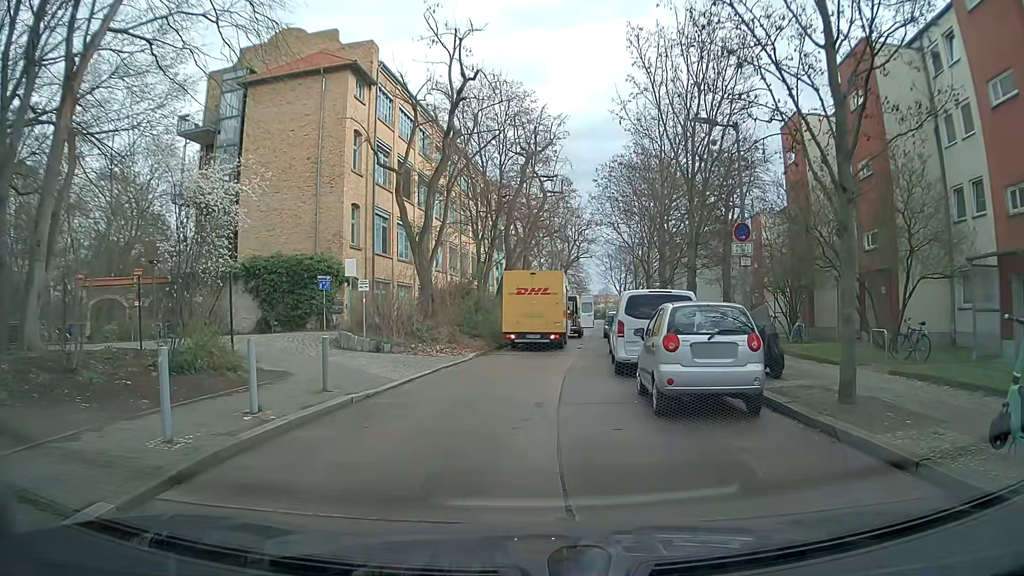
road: residential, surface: asphalt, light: Day
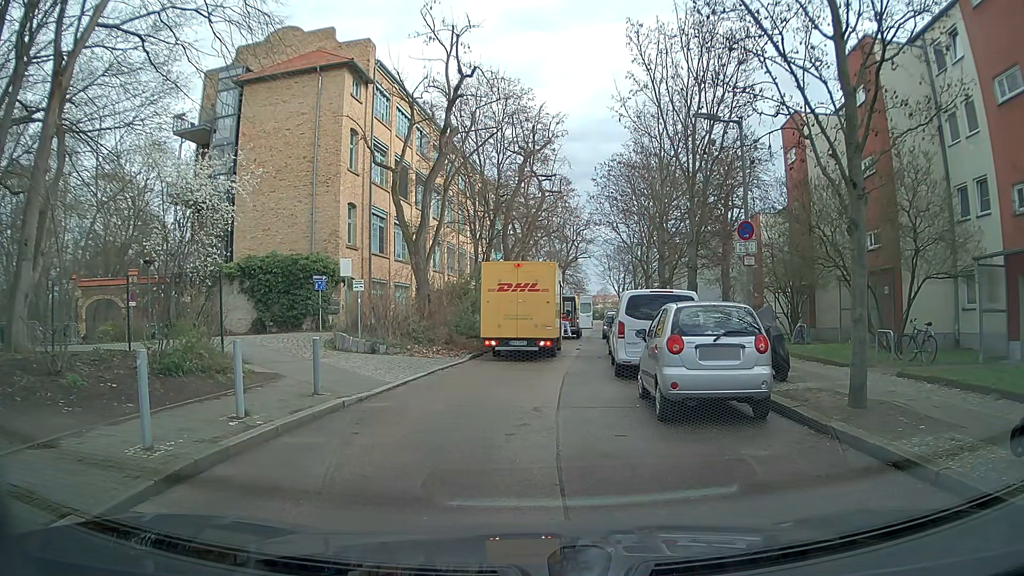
(0.0, +0.4) m; 0°
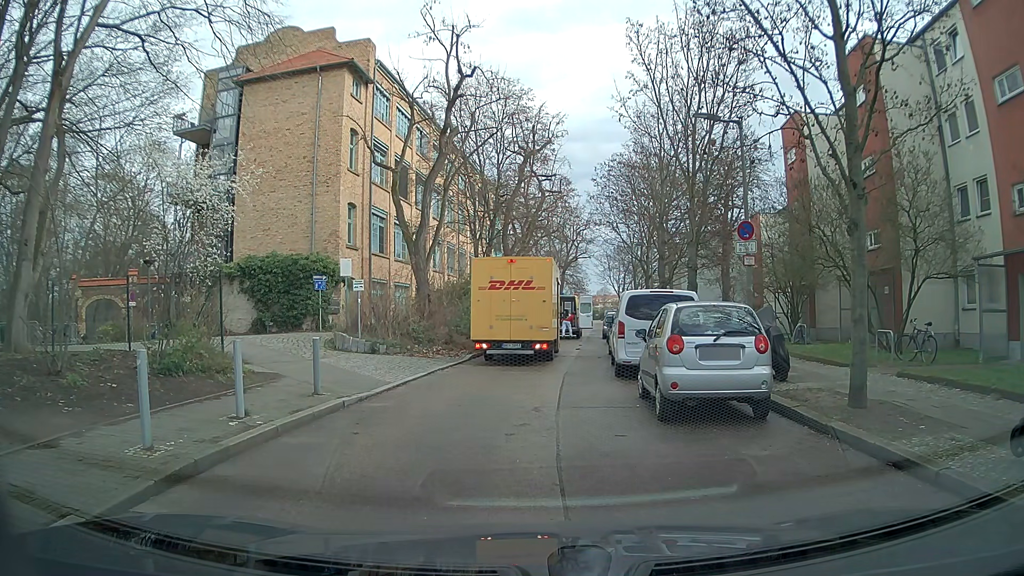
(0.0, 0.0) m; 0°
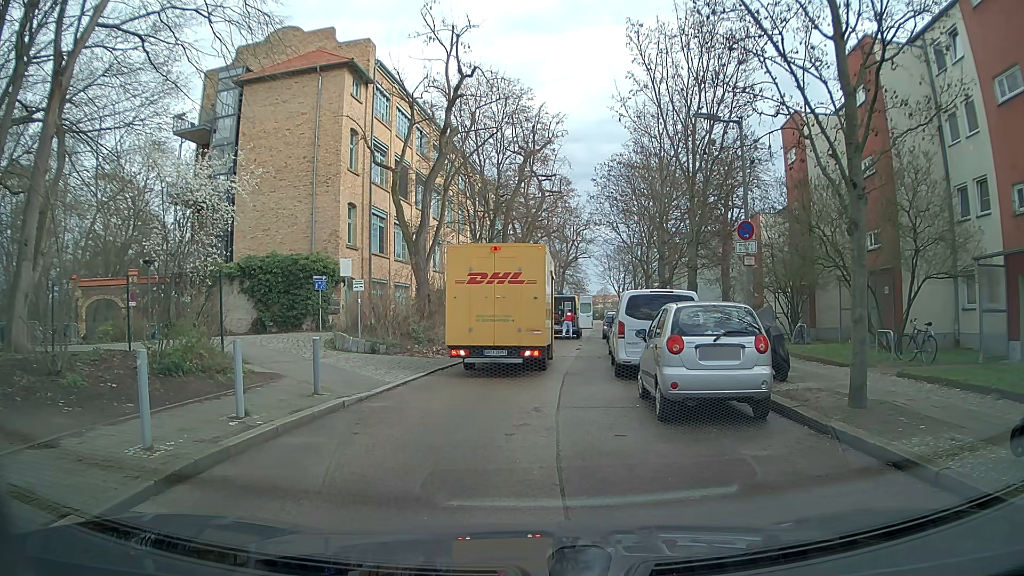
(0.0, 0.0) m; 0°
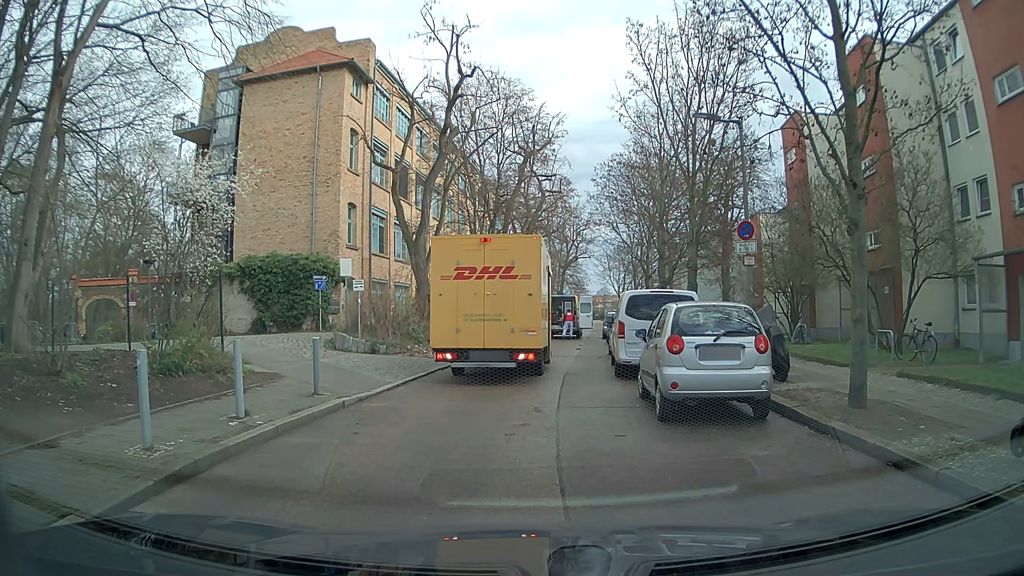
(0.0, 0.0) m; 0°
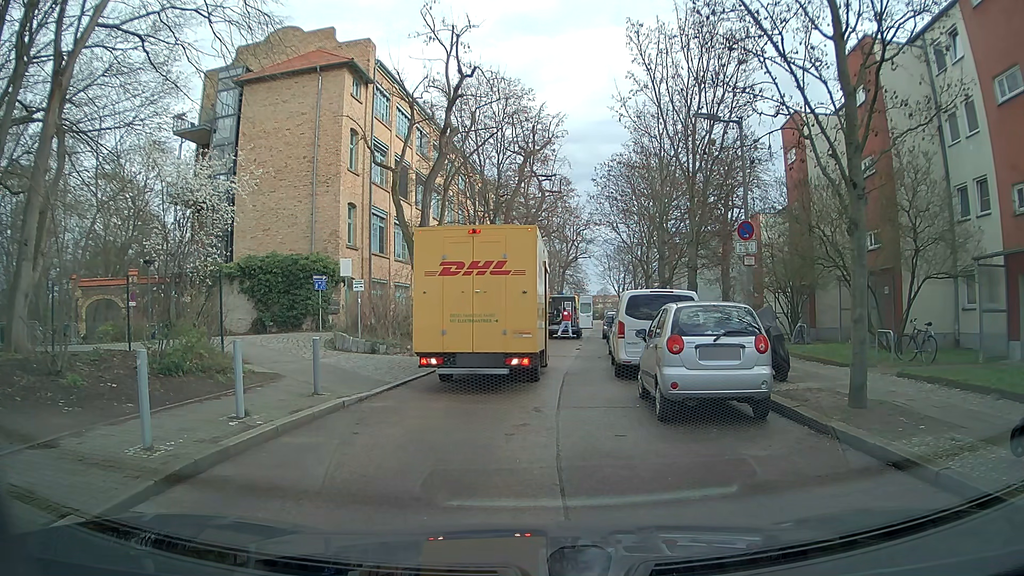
(0.0, 0.0) m; 0°
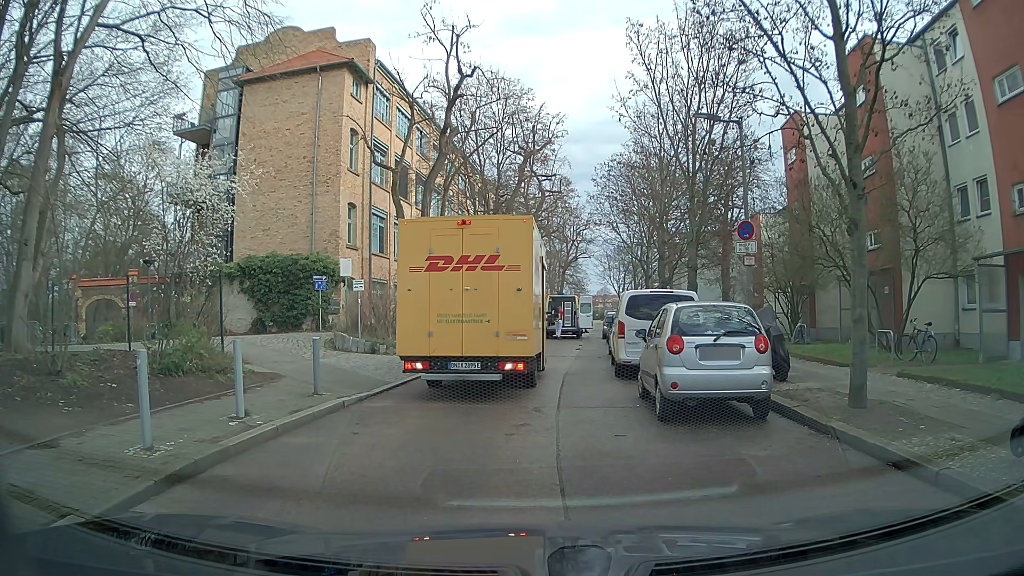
(0.0, 0.0) m; 0°
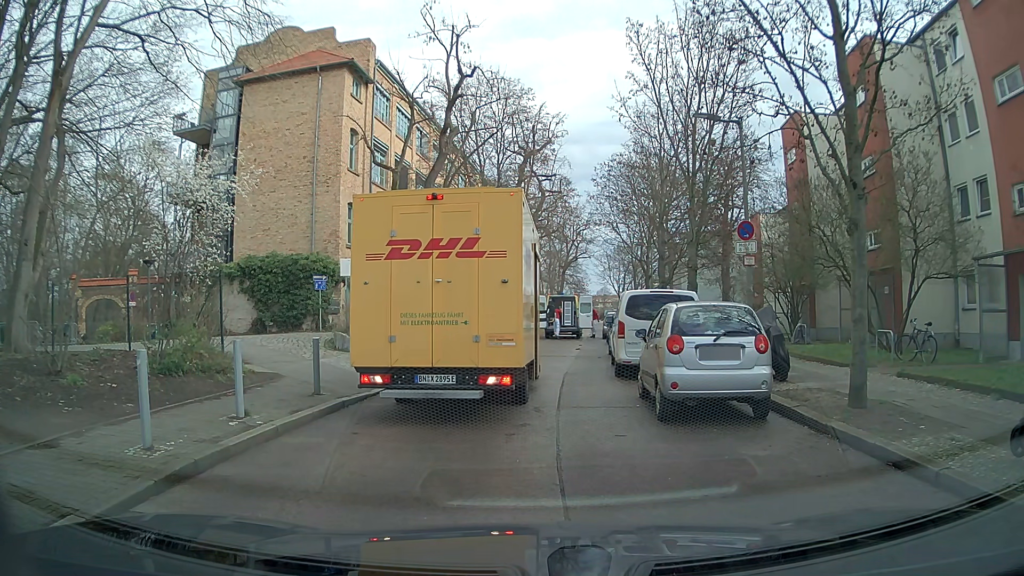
(0.0, 0.0) m; 0°
